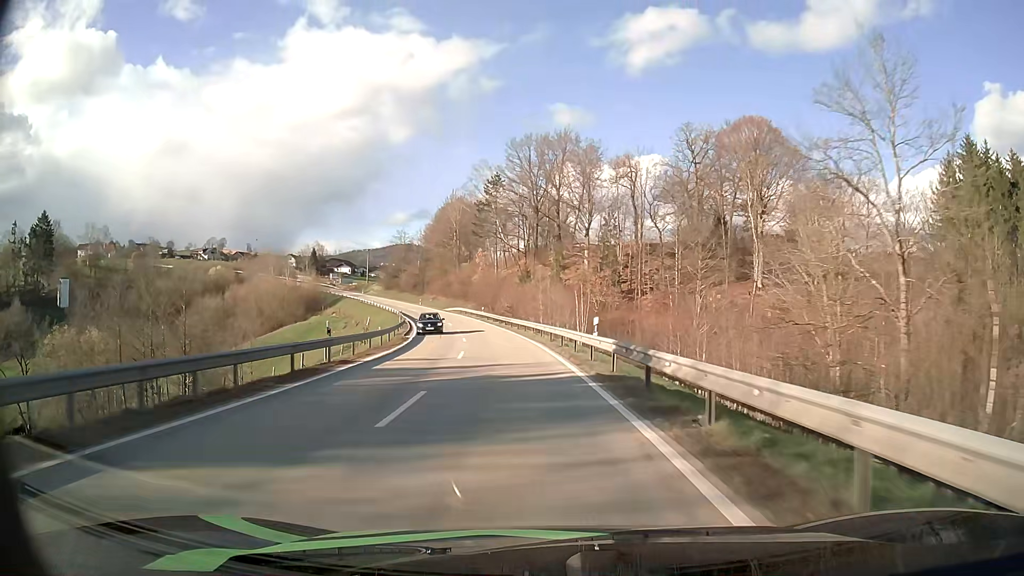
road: secondary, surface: asphalt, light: Day
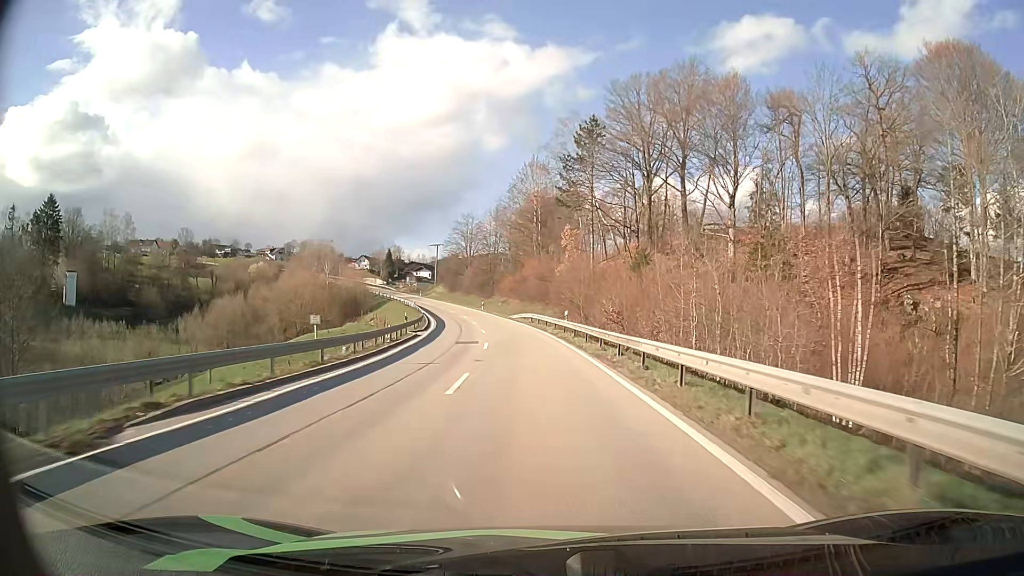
(-2.7, +35.8) m; -8°
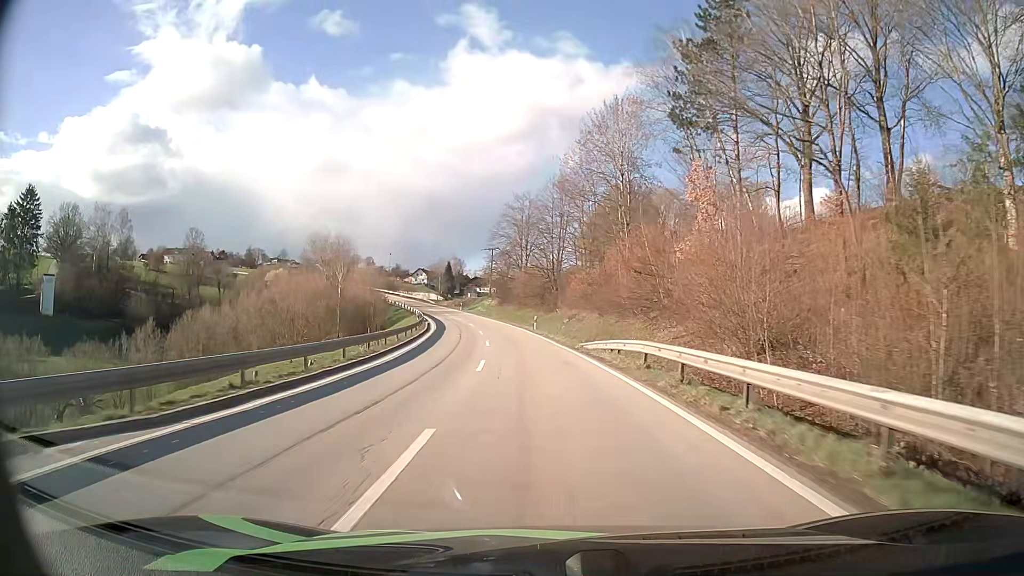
(-1.8, +34.8) m; -6°
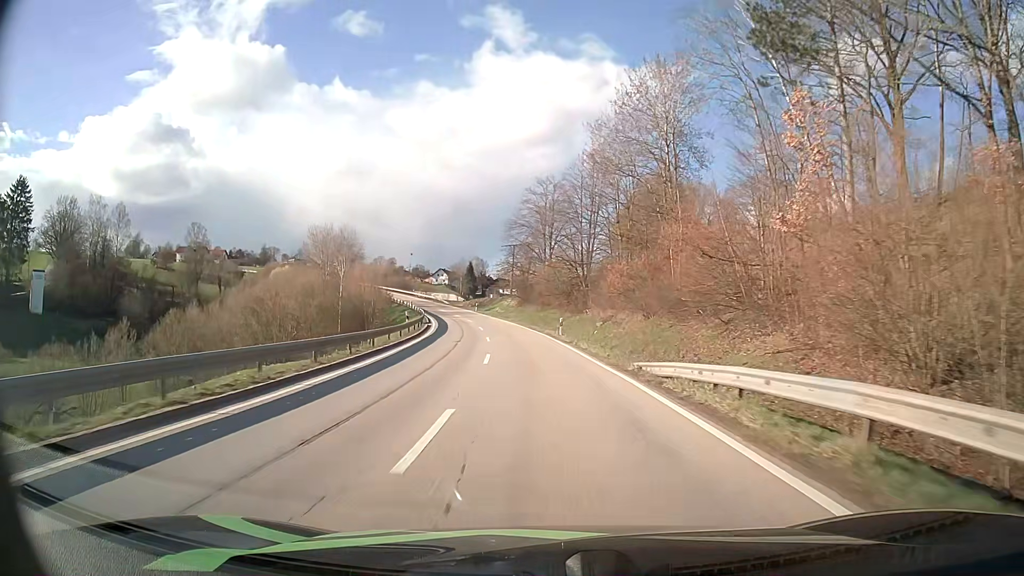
(-0.2, +11.5) m; -2°
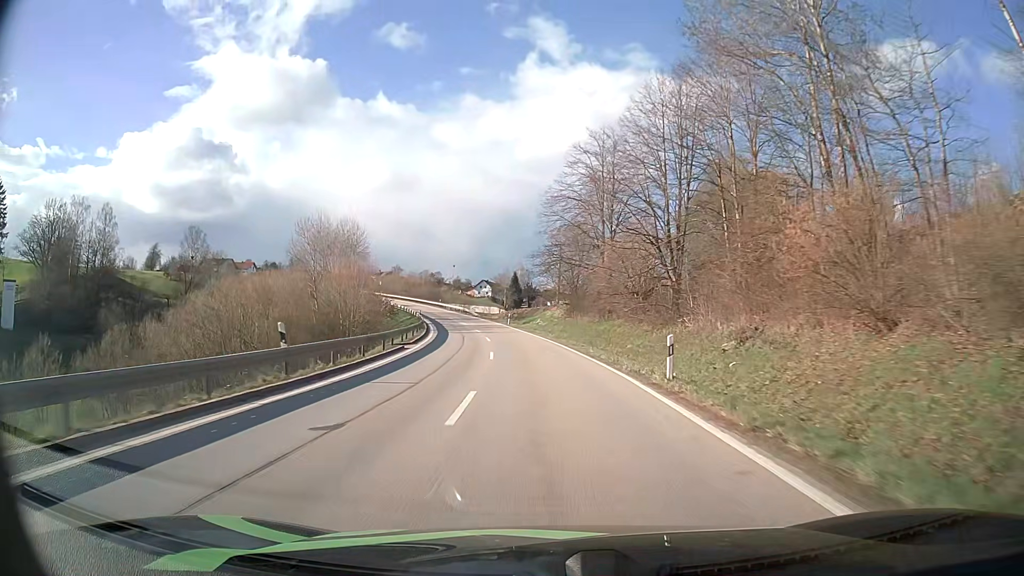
(-0.7, +23.1) m; -4°
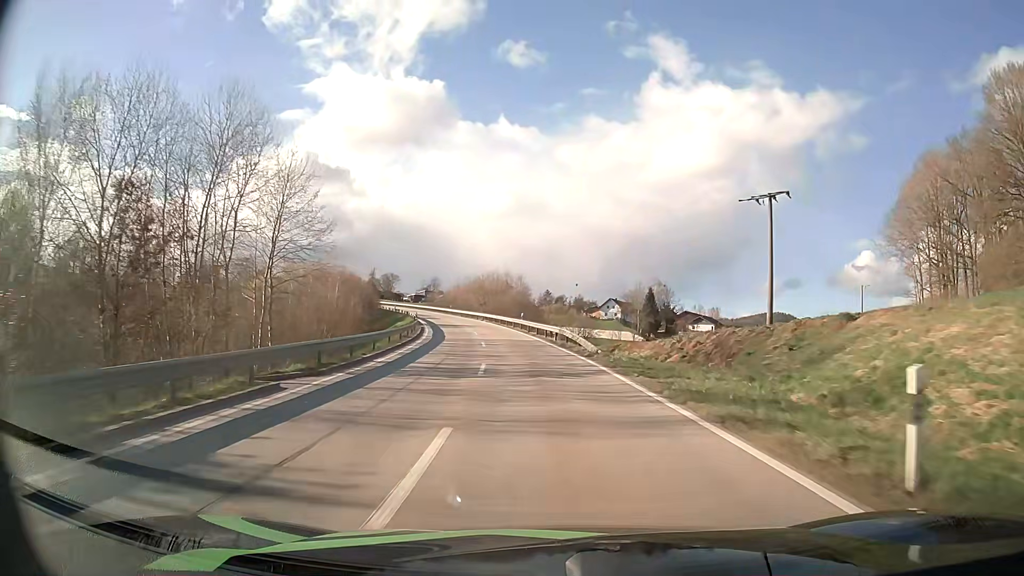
(-5.5, +58.6) m; -11°
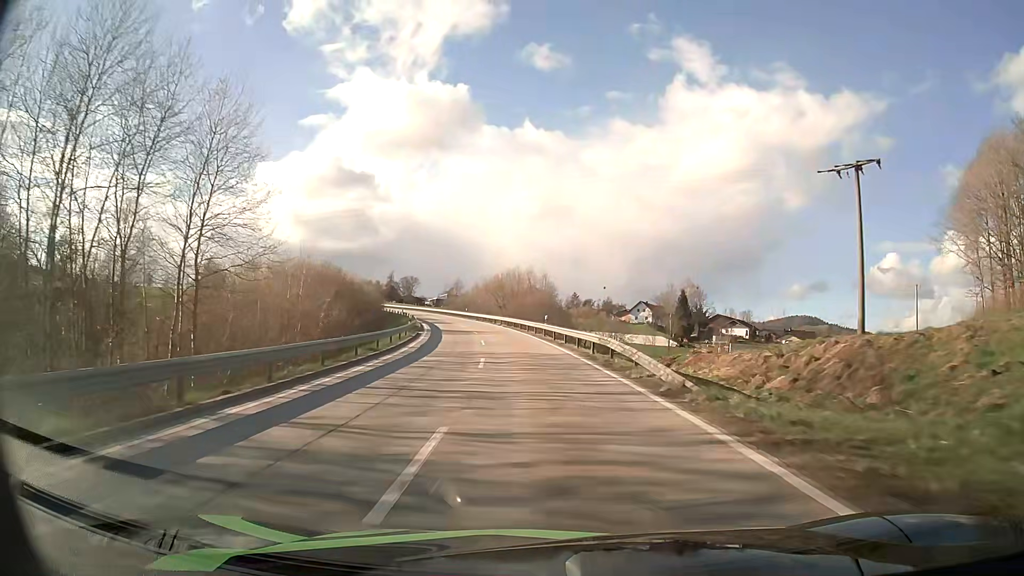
(-0.3, +11.9) m; -2°
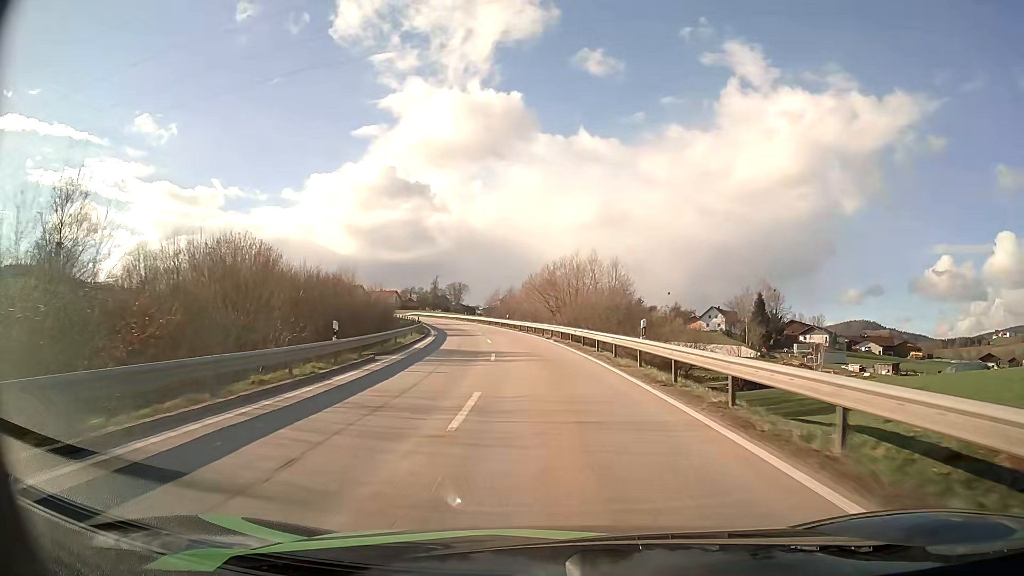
(-1.0, +23.7) m; -5°
(0, +10) (-1, +20) (-2, +30) (-3, +40) (-4, +50) (-6, +60) (-8, +69) (-10, +79) (-13, +89) (-16, +98) m
